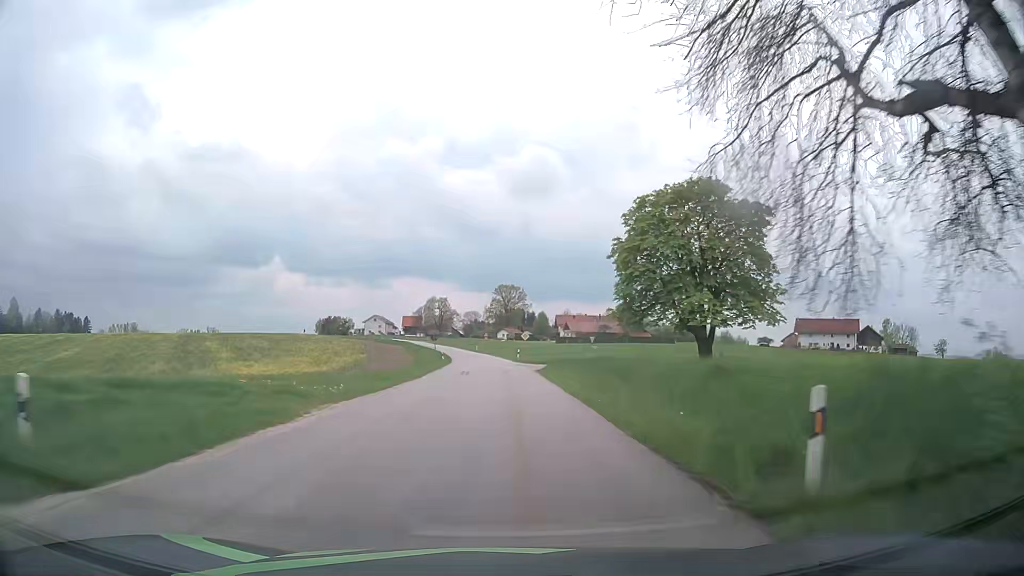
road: tertiary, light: Day
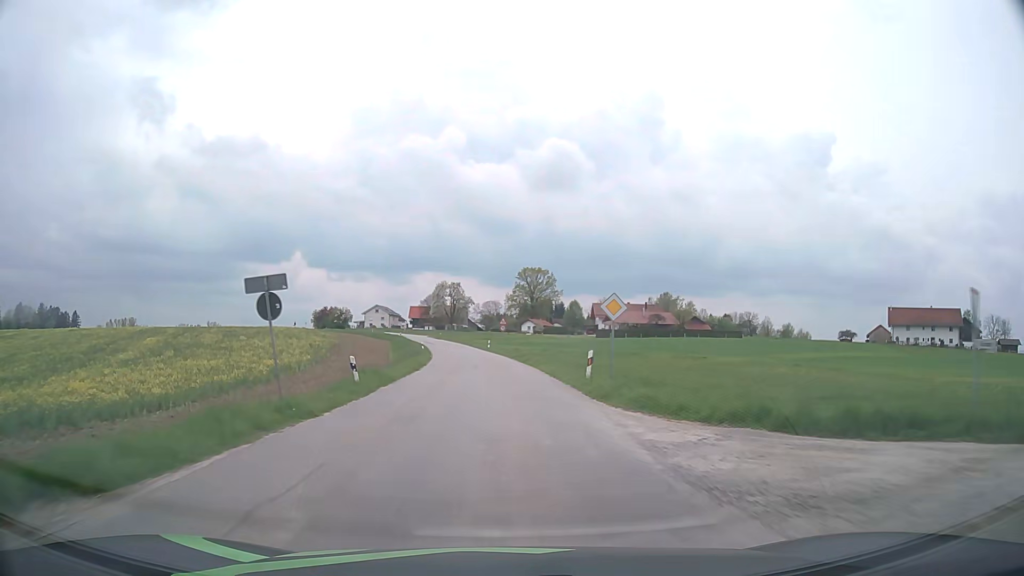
(-0.2, +42.7) m; -2°
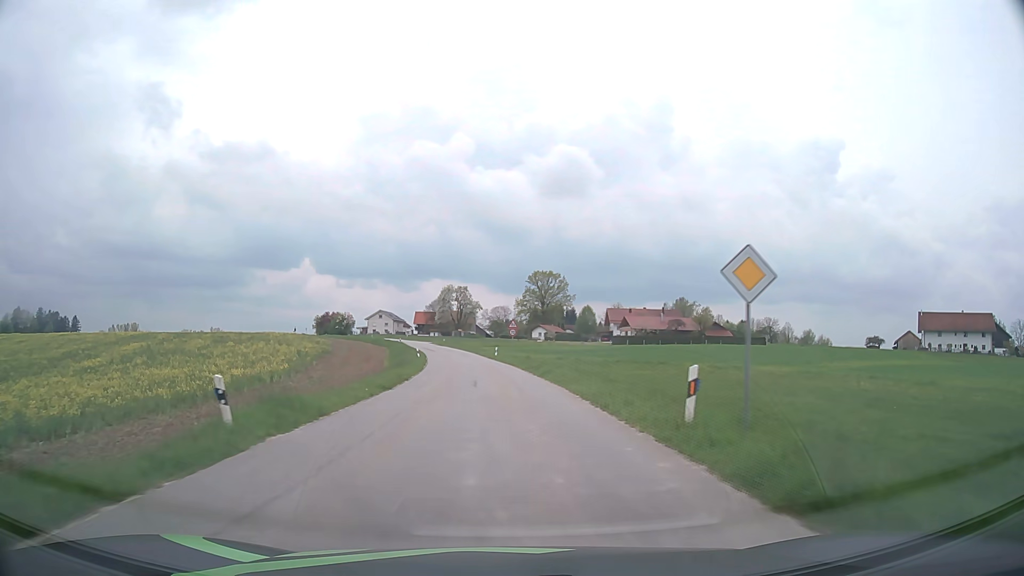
(0.0, +10.4) m; 0°
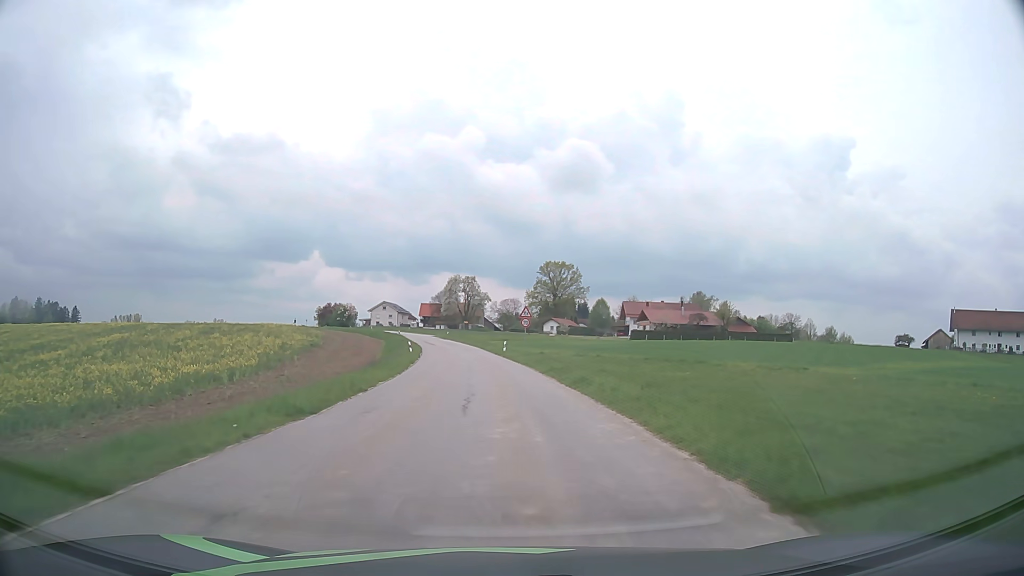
(-0.1, +10.4) m; -1°
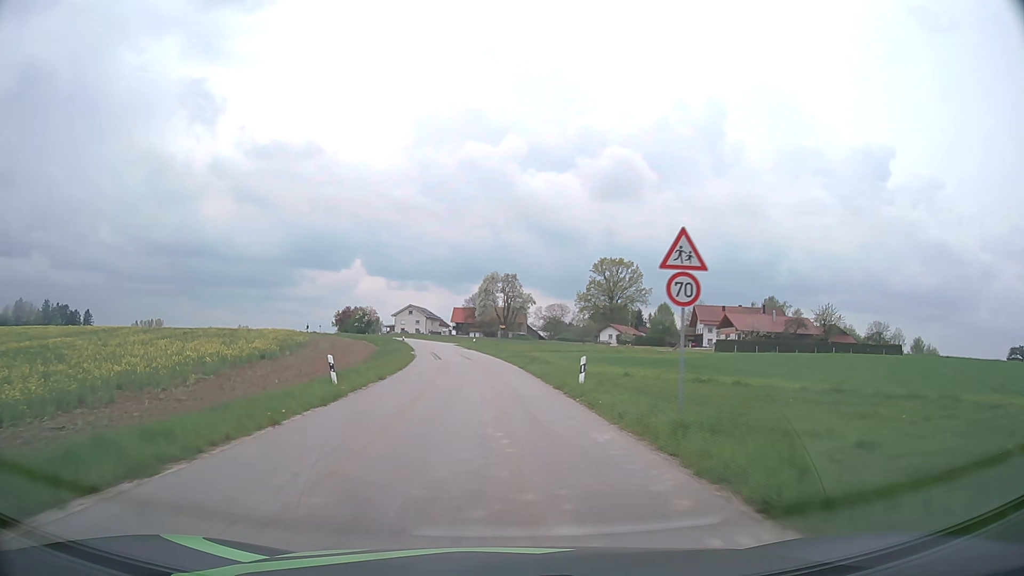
(-0.8, +30.9) m; -3°
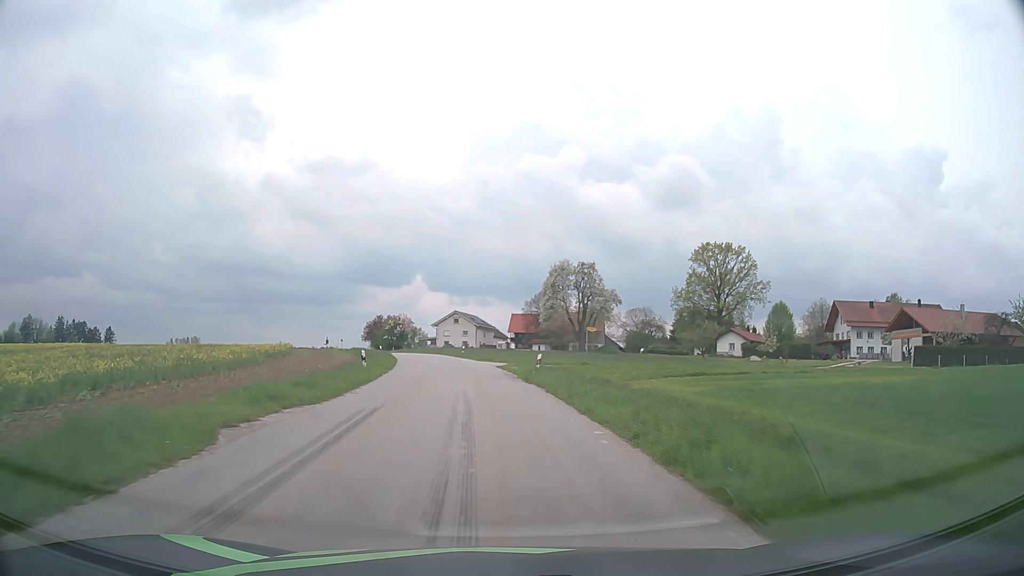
(-1.7, +40.8) m; -5°
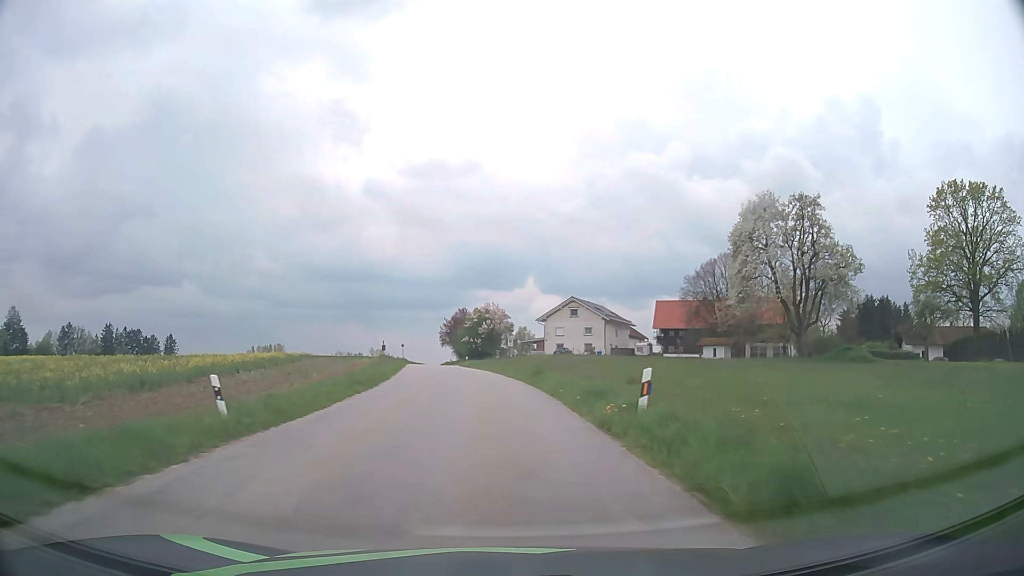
(-4.1, +49.4) m; -10°
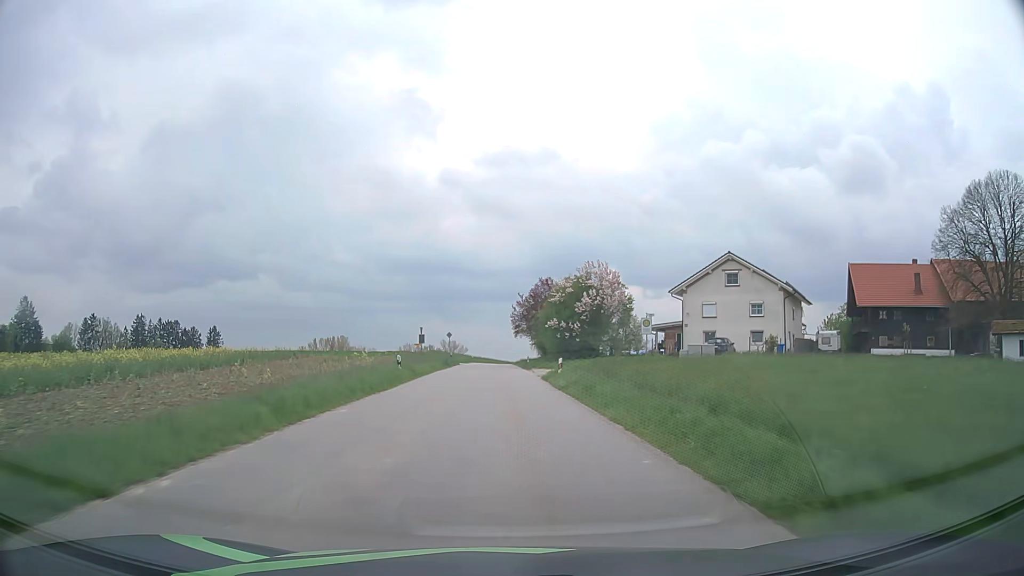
(-2.6, +38.7) m; -7°
(0, +10) (0, +20) (0, +30) (0, +40) (-1, +50) (-1, +60) (-1, +70) (-1, +80) (-1, +90) (-1, +100) m
